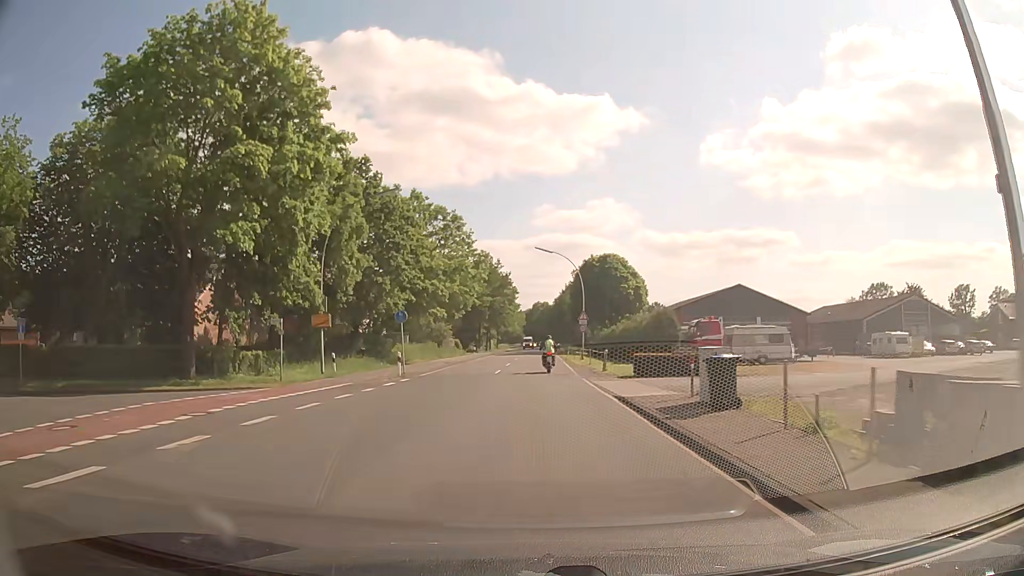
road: secondary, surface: paved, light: Day
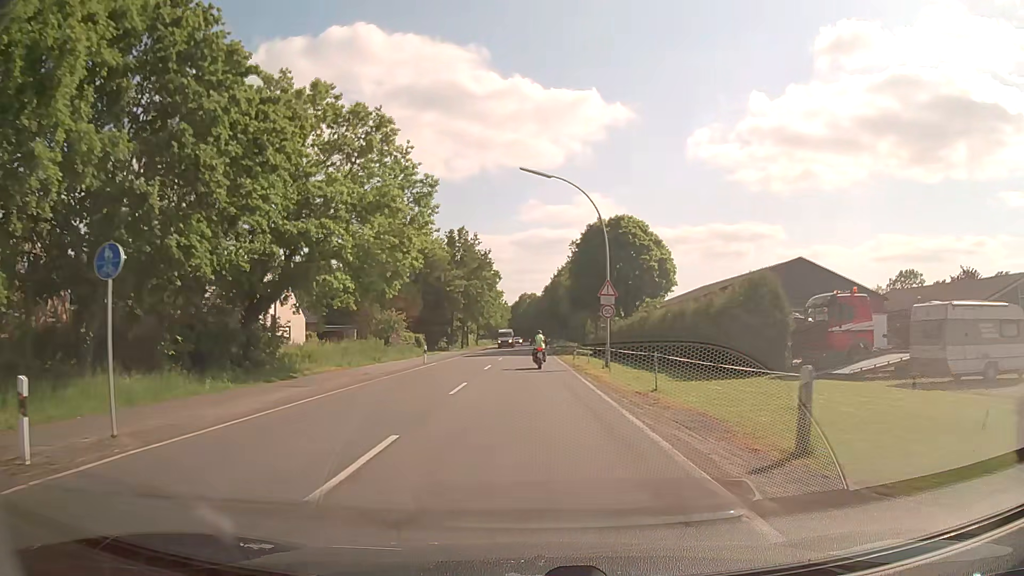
(+0.2, +23.8) m; +1°
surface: asphalt
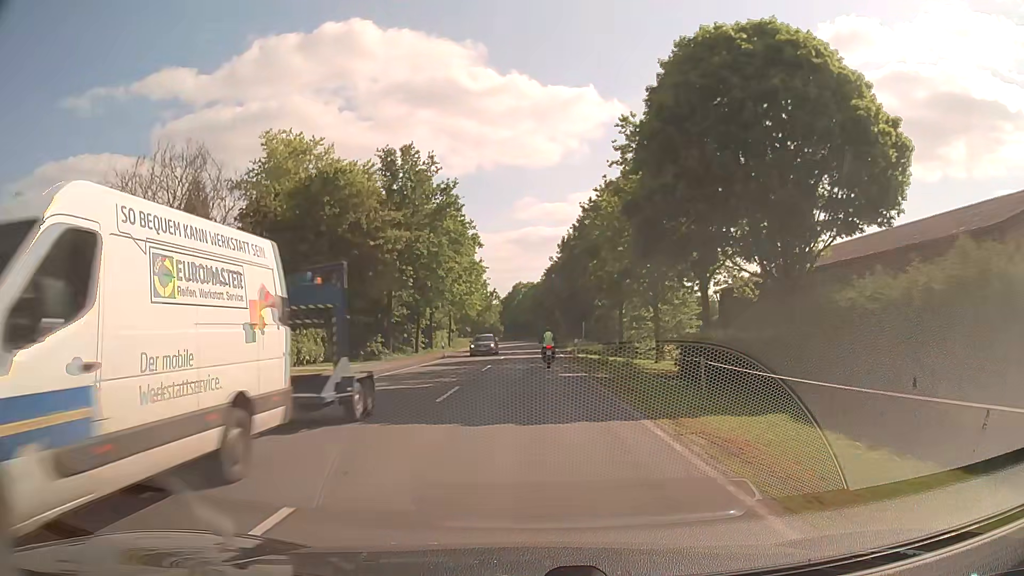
(0.0, +40.6) m; 0°
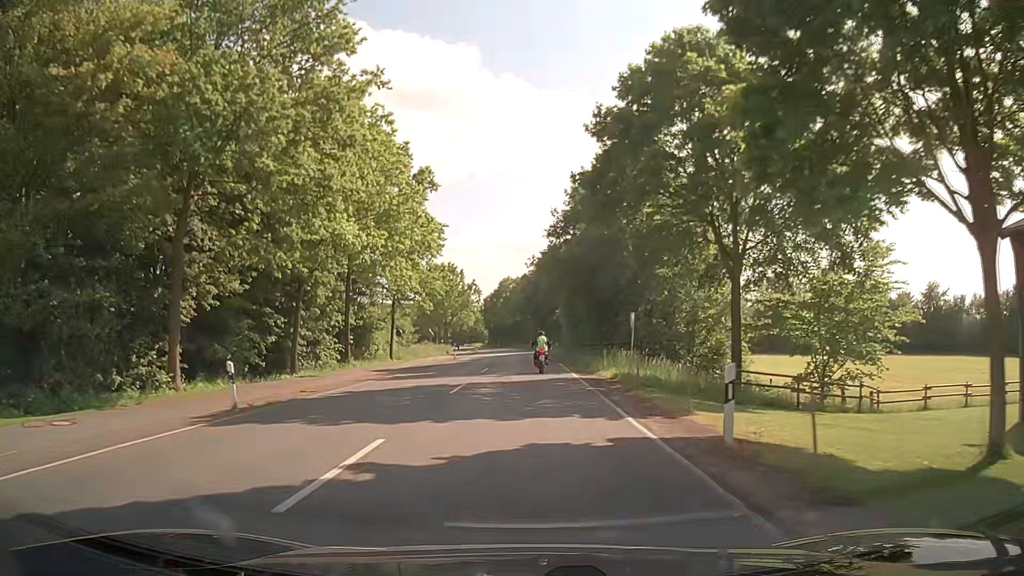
(+0.2, +32.9) m; +1°
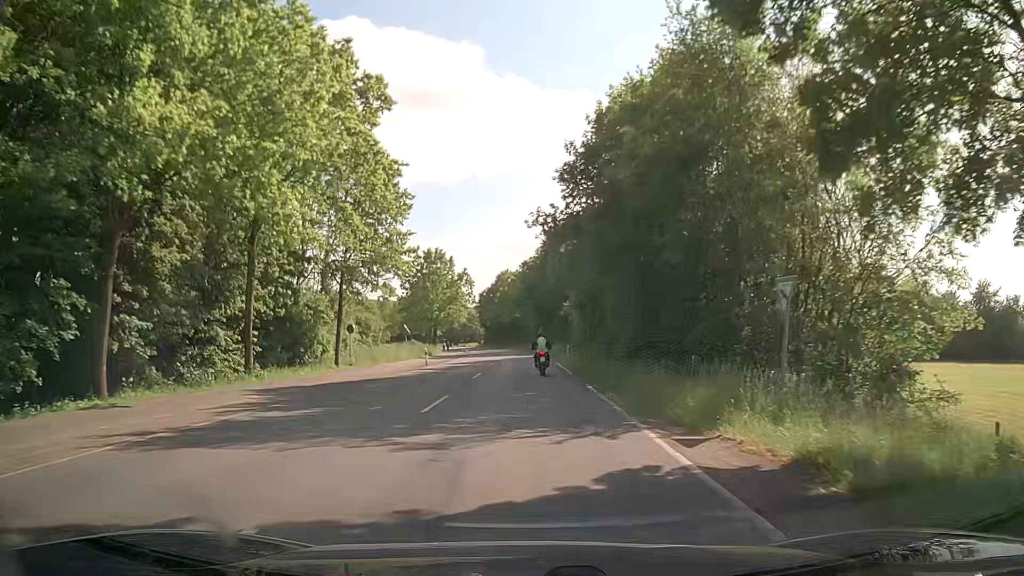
(0.0, +16.6) m; 0°
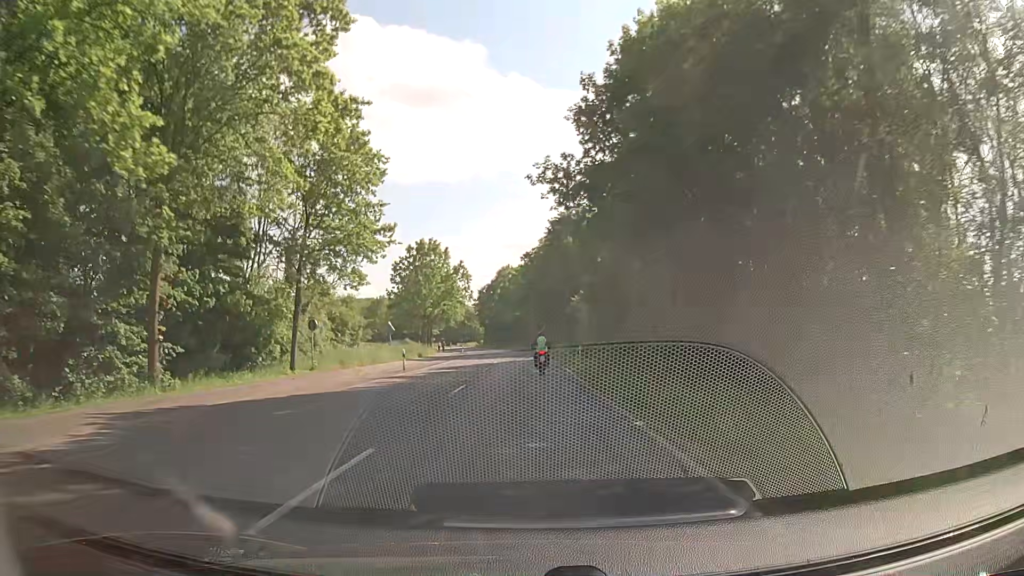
(0.0, +8.3) m; 0°
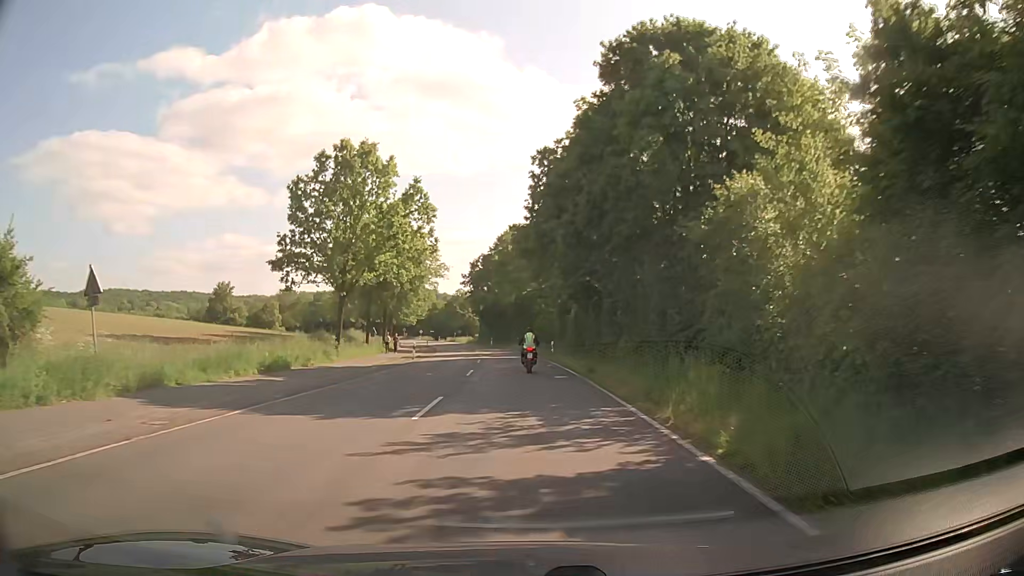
(-0.2, +41.7) m; -1°
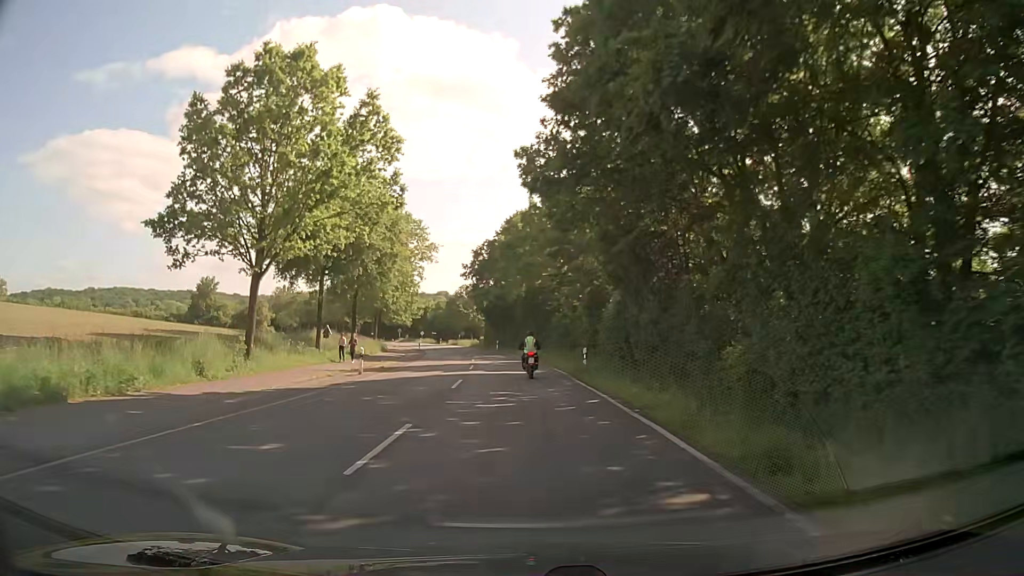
(-0.1, +16.5) m; -1°
(0, +10) (0, +20) (-1, +30) (-1, +40) (-2, +50) (-3, +60) (-5, +70) (-6, +80) (-8, +89) (-11, +99) m
